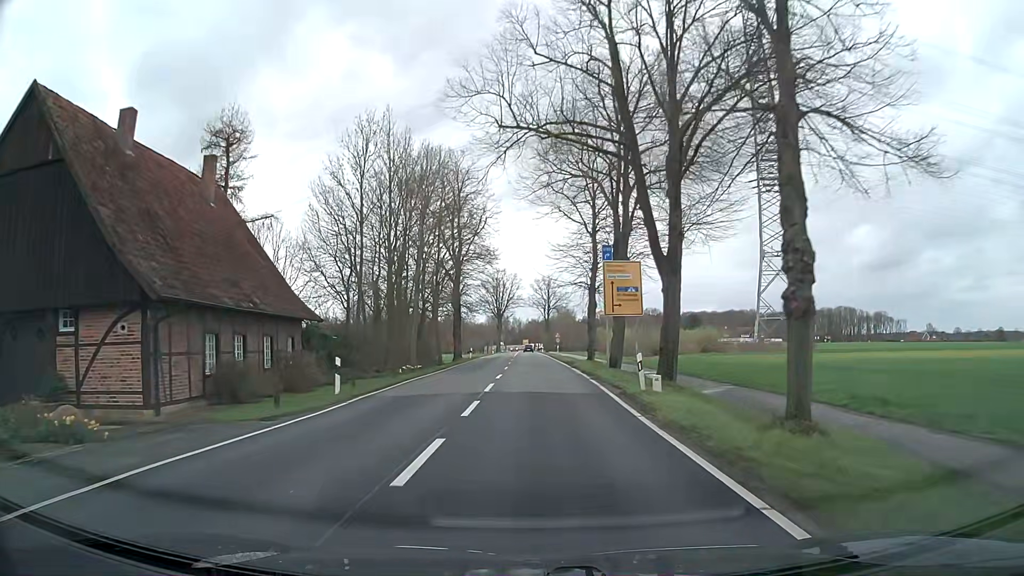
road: secondary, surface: asphalt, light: Day
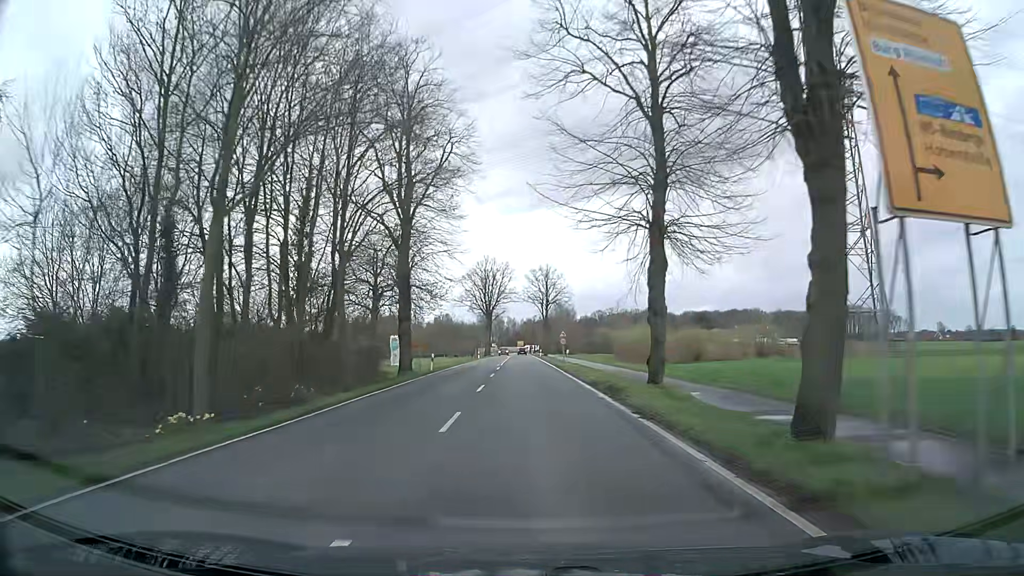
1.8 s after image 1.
(+0.2, +22.6) m; 0°
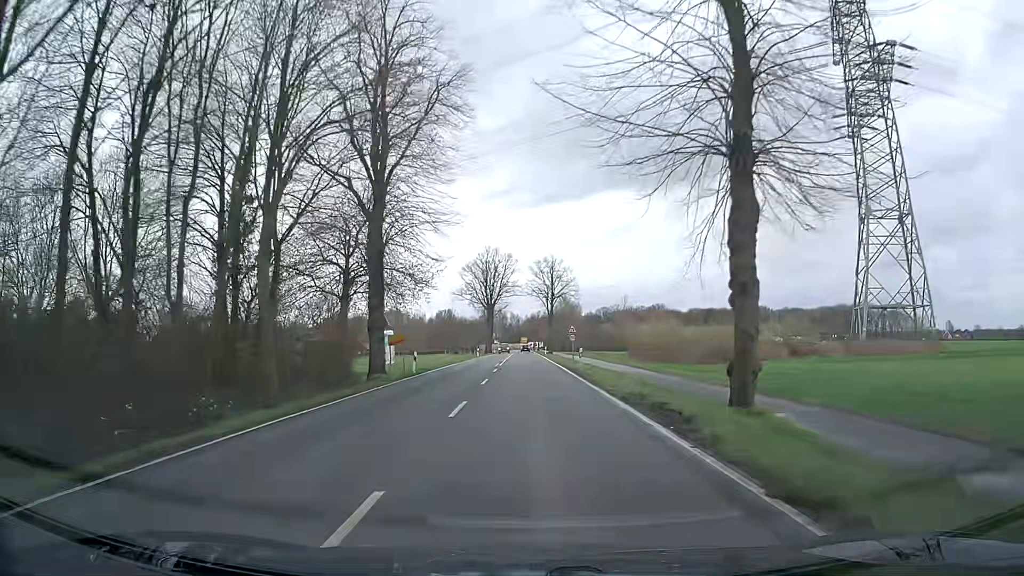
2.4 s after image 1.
(0.0, +7.6) m; 0°
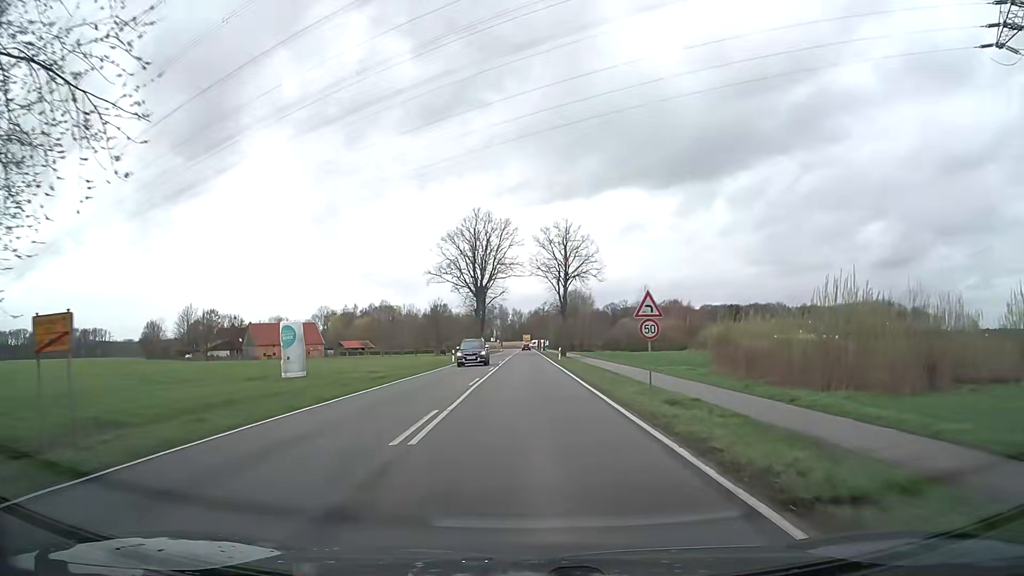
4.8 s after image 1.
(+0.2, +30.4) m; 0°
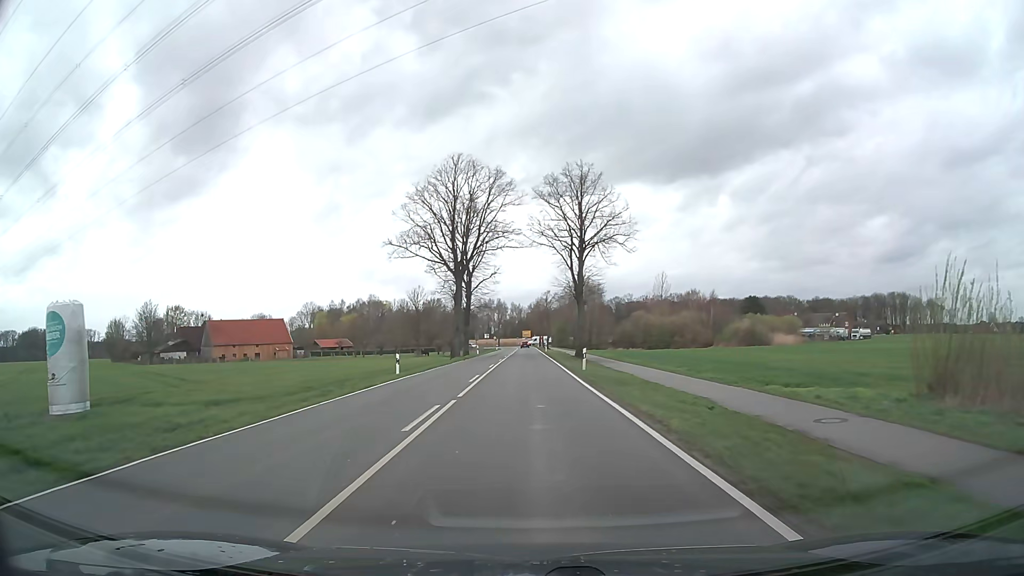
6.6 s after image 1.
(+0.1, +22.9) m; 0°
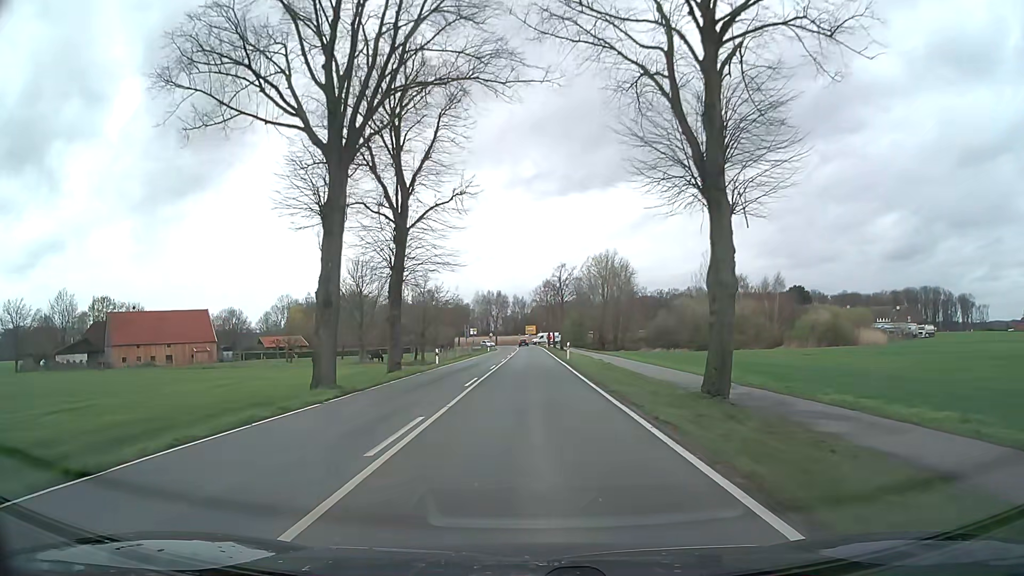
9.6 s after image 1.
(0.0, +38.5) m; 0°
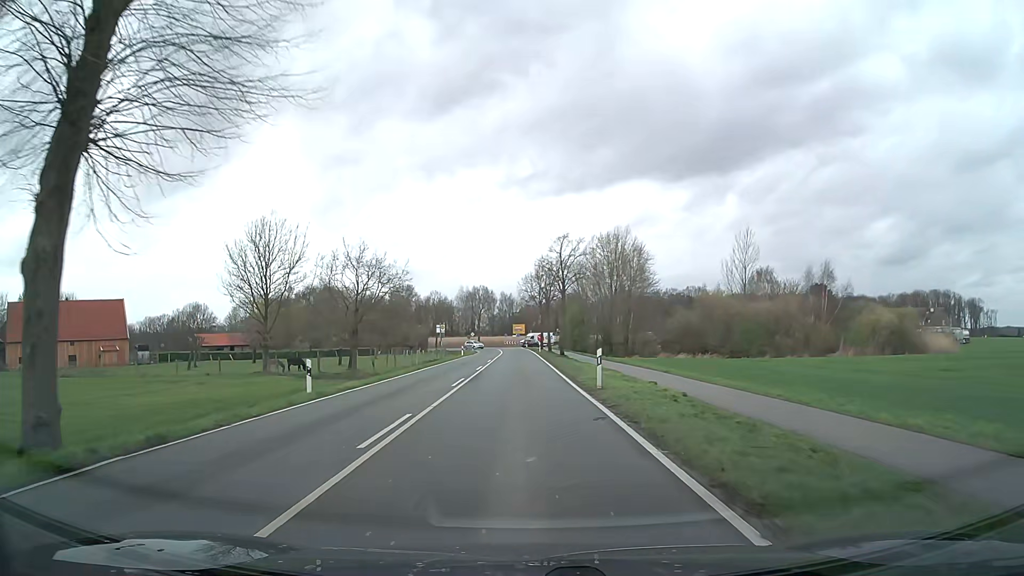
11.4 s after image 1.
(+0.2, +23.3) m; +1°
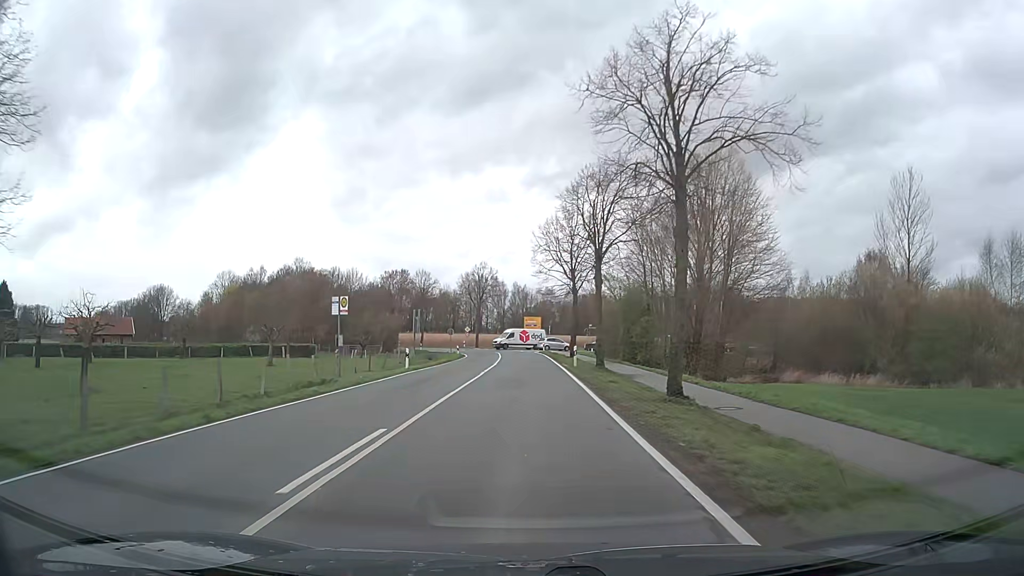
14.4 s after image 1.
(-0.3, +38.7) m; -1°
(0, +10) (0, +20) (0, +30) (0, +40) (0, +50) (0, +60) (-1, +70) (-4, +80) (-8, +89) (-13, +97) m
